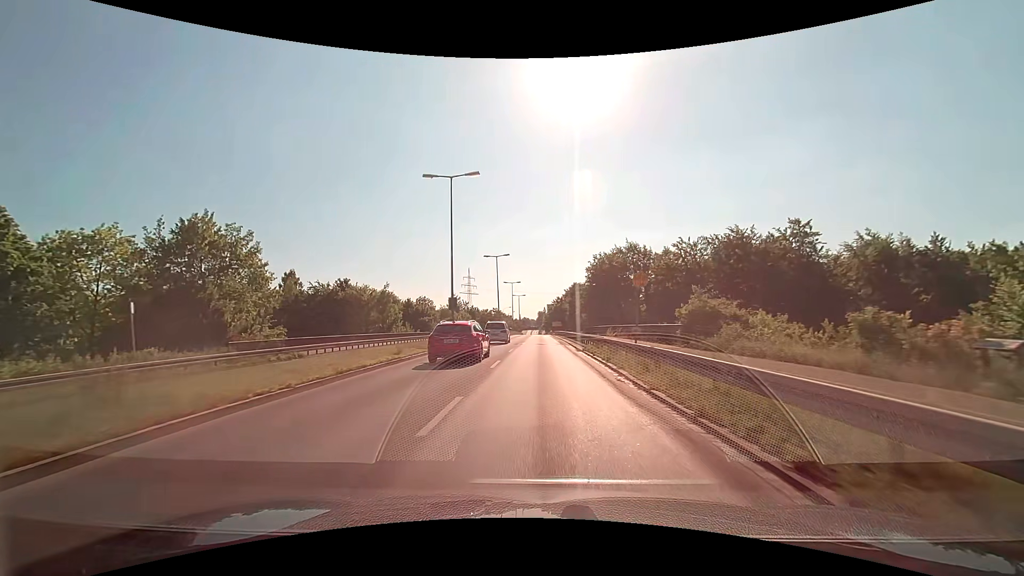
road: primary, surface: asphalt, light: Day
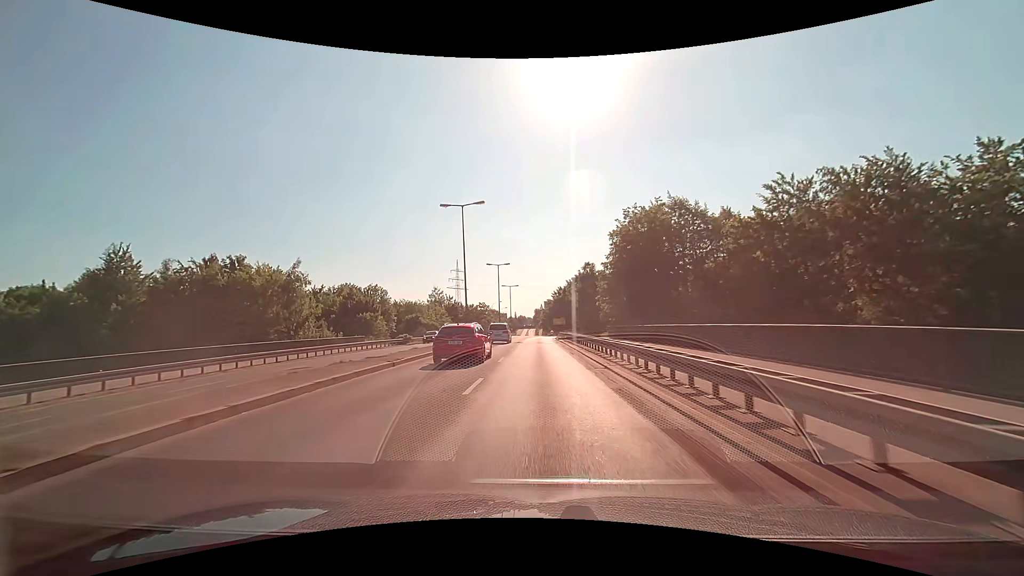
(+0.1, +33.1) m; 0°
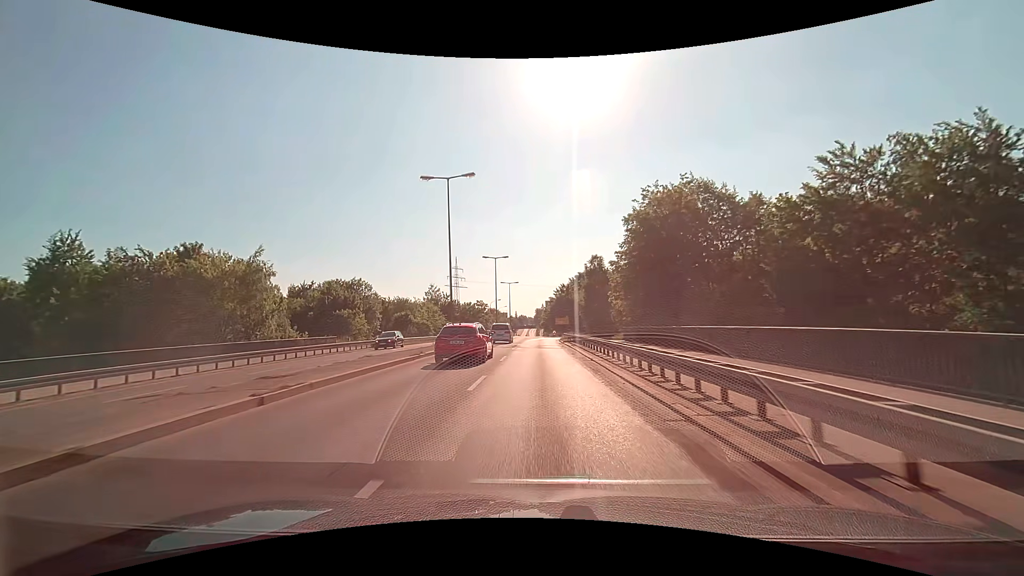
(0.0, +8.4) m; 0°
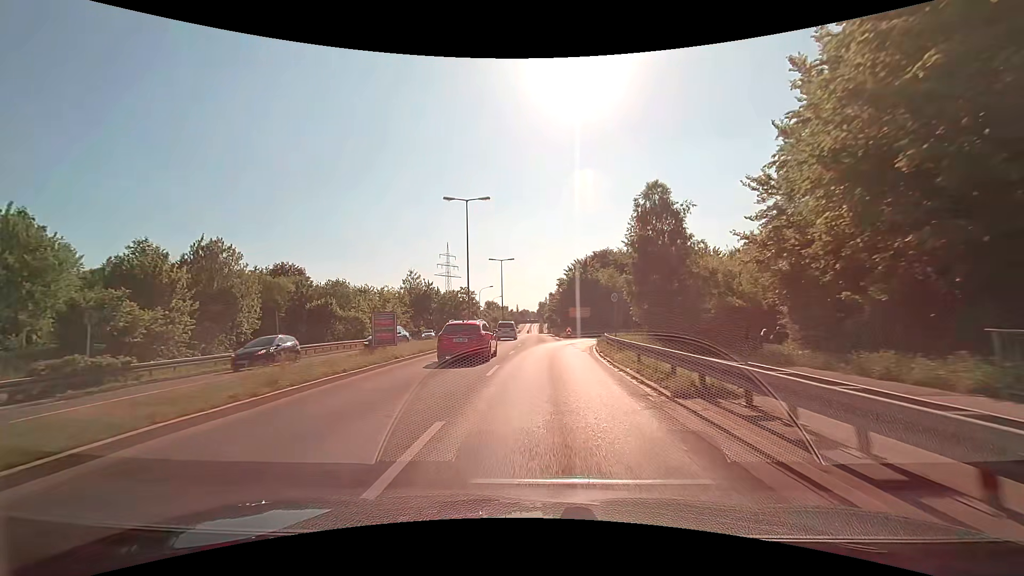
(0.0, +33.9) m; 0°
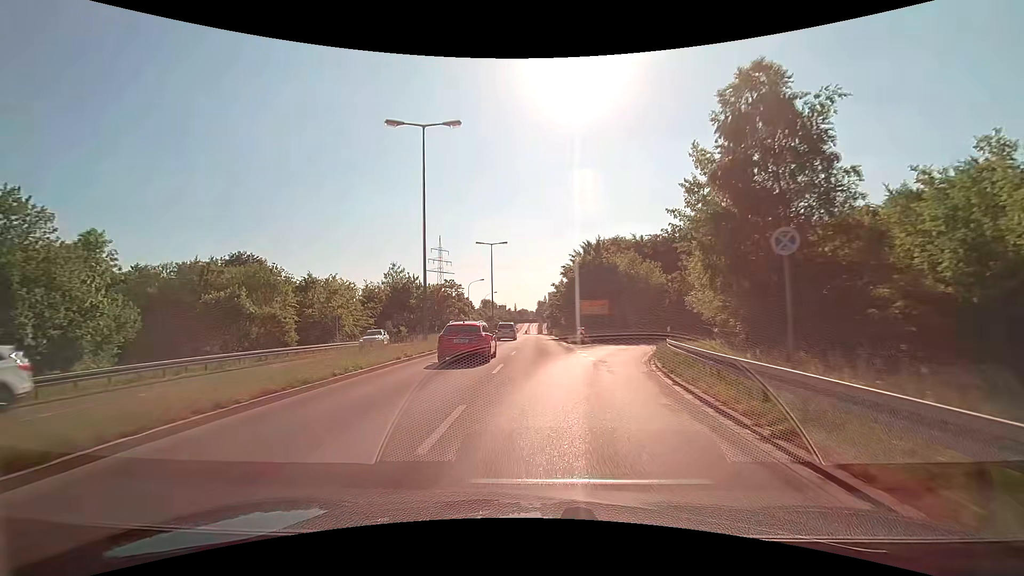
(+0.1, +16.4) m; 0°
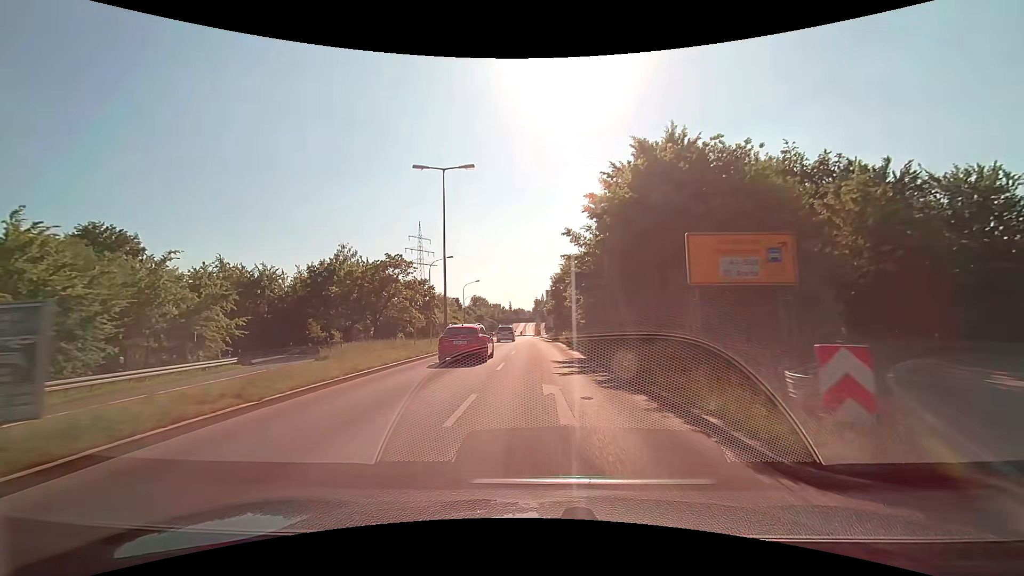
(0.0, +32.4) m; 0°
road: tertiary
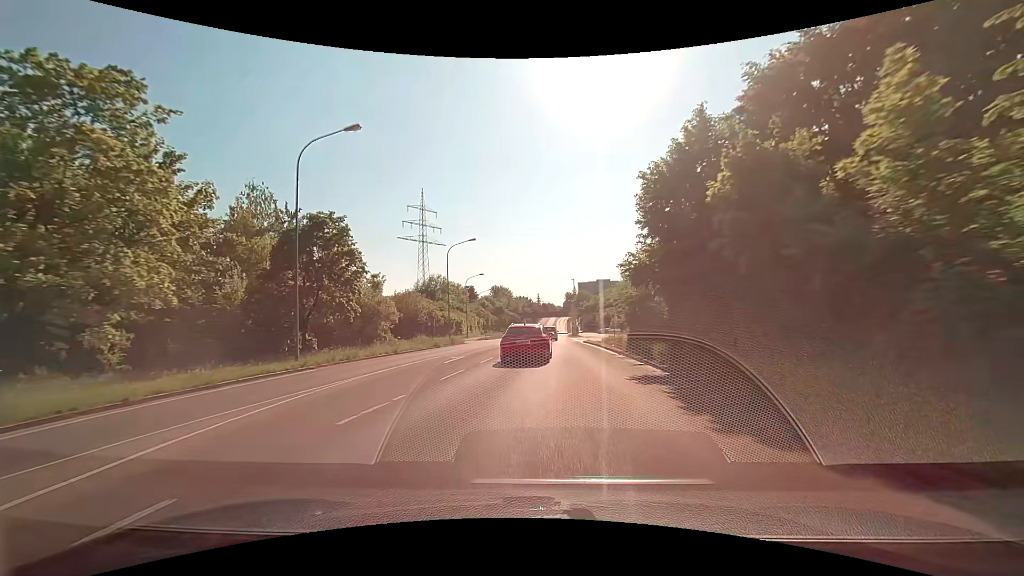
(-1.2, +41.4) m; -4°
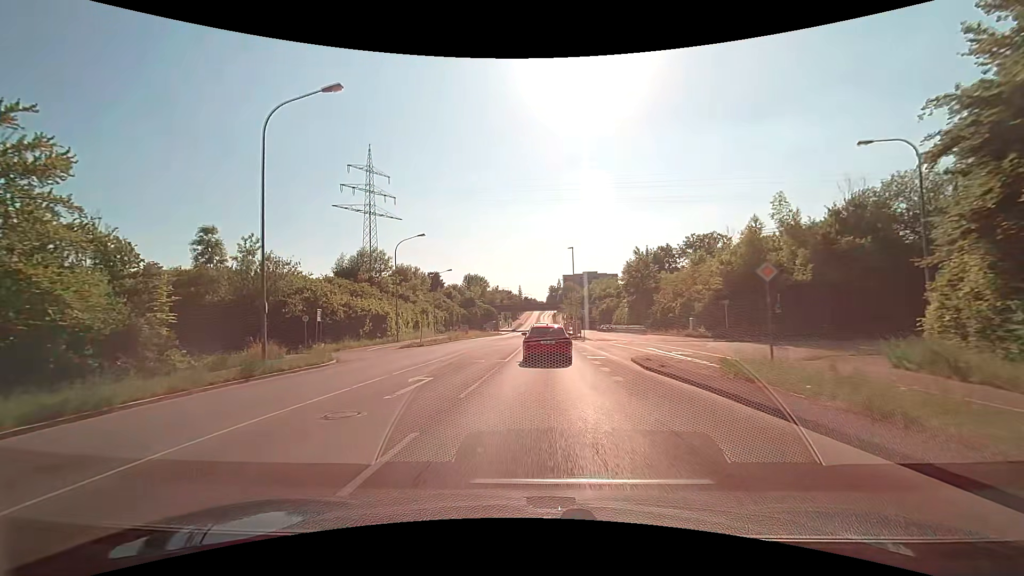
(+0.5, +33.3) m; +2°
(0, +10) (0, +20) (0, +30) (+1, +40) (+1, +50) (+1, +60) (+1, +70) (+2, +80) (+2, +90) (+2, +100) m
